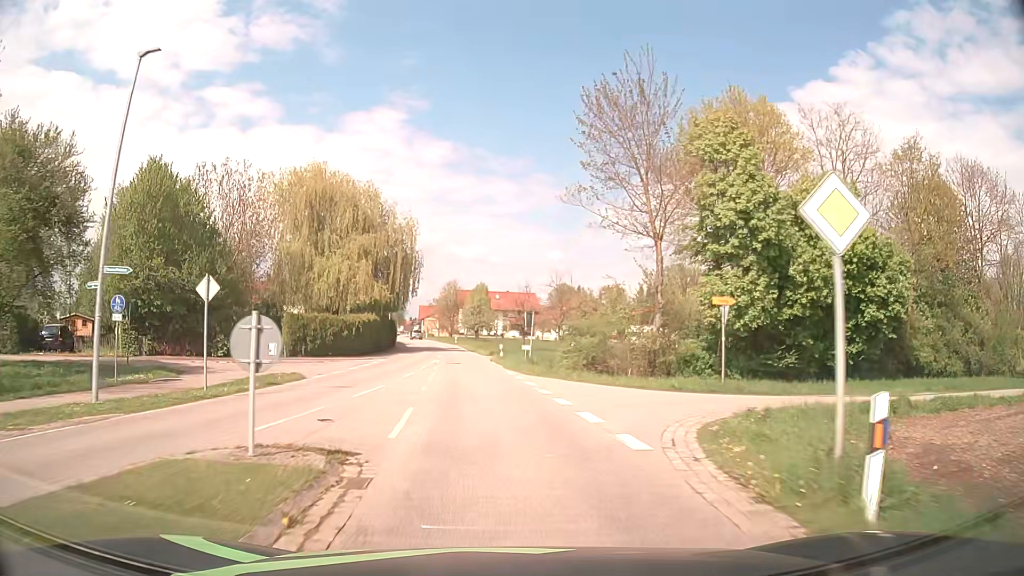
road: secondary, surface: asphalt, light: Day
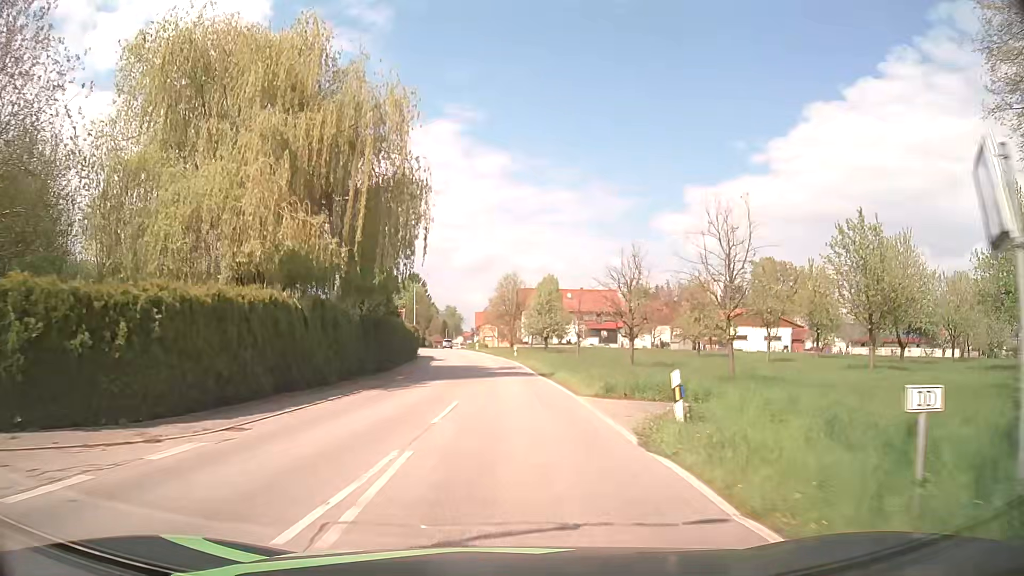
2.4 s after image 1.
(-2.0, +30.3) m; -6°
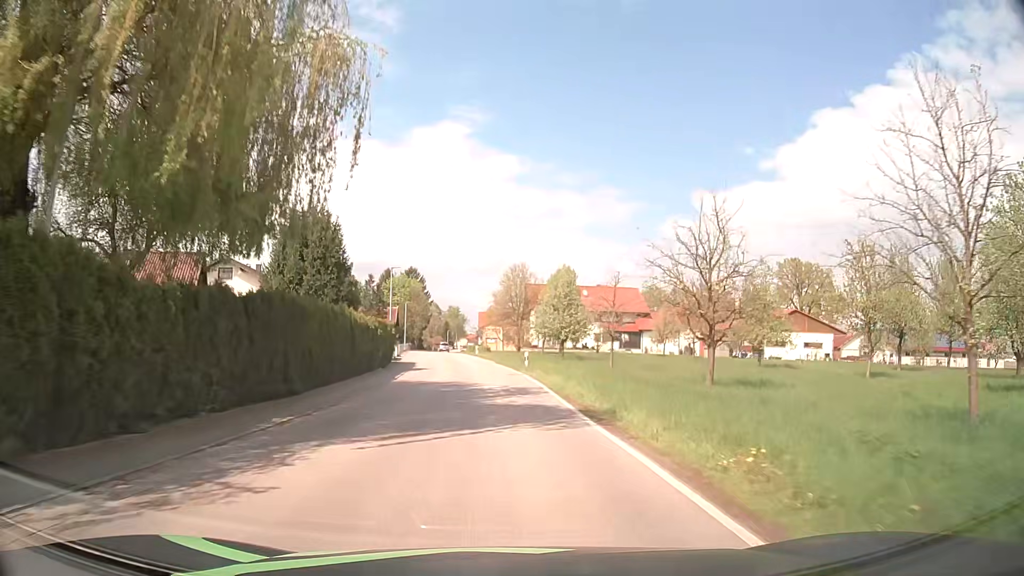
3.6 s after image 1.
(0.0, +15.1) m; 0°
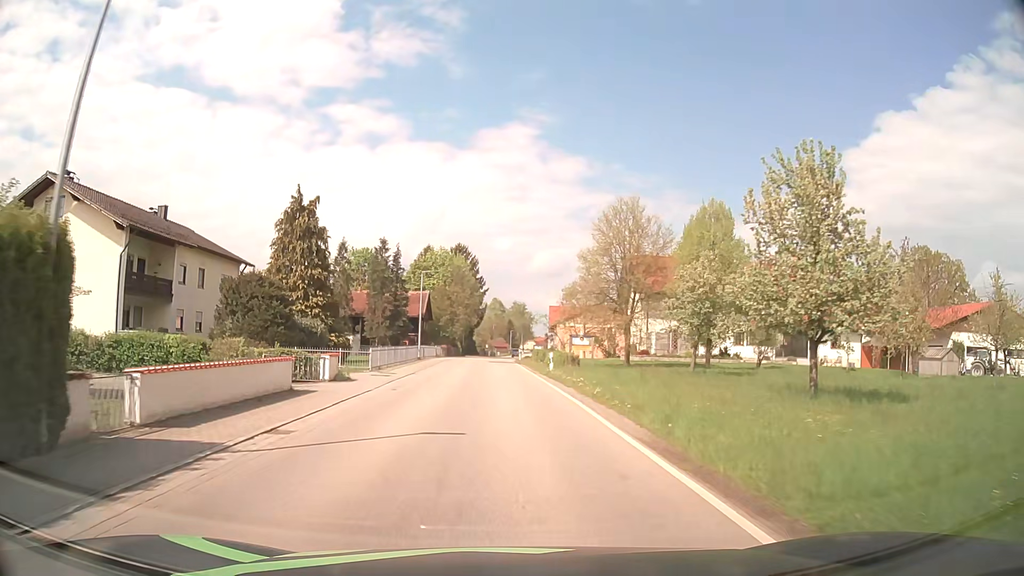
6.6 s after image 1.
(-1.6, +37.8) m; -6°
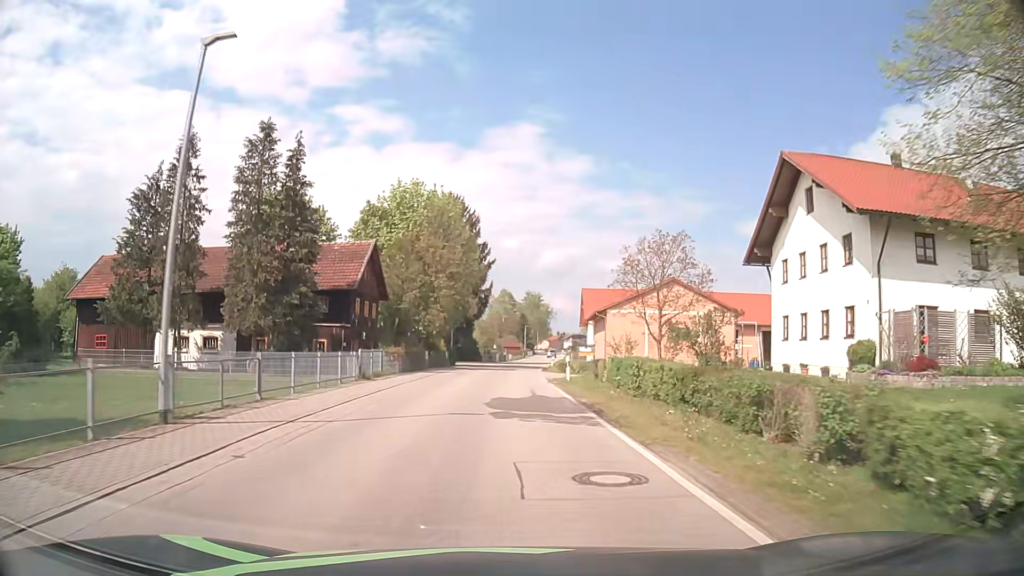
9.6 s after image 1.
(-0.9, +38.0) m; -1°
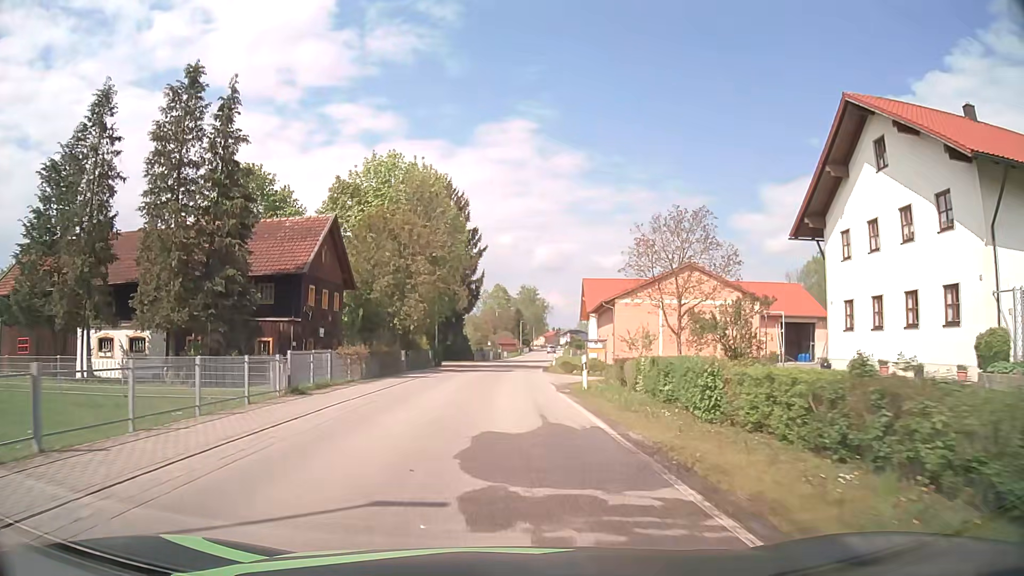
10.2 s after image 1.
(0.0, +7.6) m; 0°
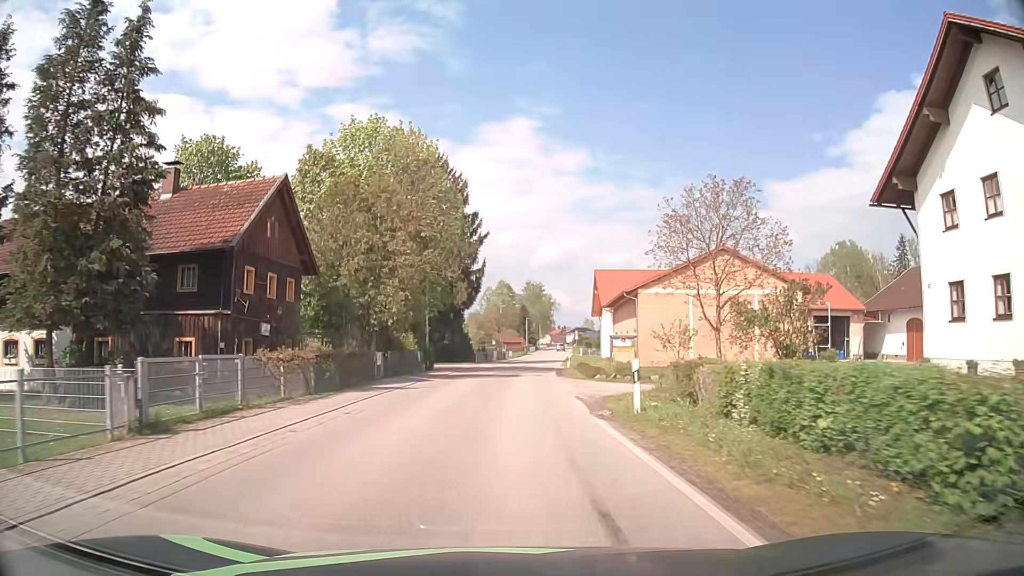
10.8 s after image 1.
(0.0, +7.6) m; 0°
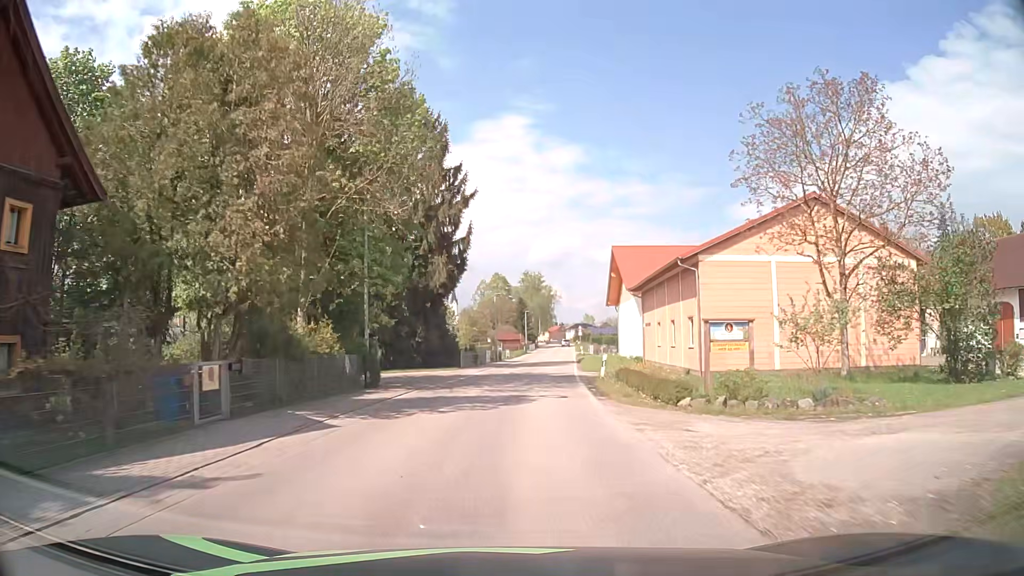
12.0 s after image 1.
(0.0, +15.3) m; 0°
(0, +10) (0, +20) (+1, +30) (+2, +40) (+3, +50) (+4, +60) (+5, +70) (+6, +80) (+7, +90) (+8, +100) m
